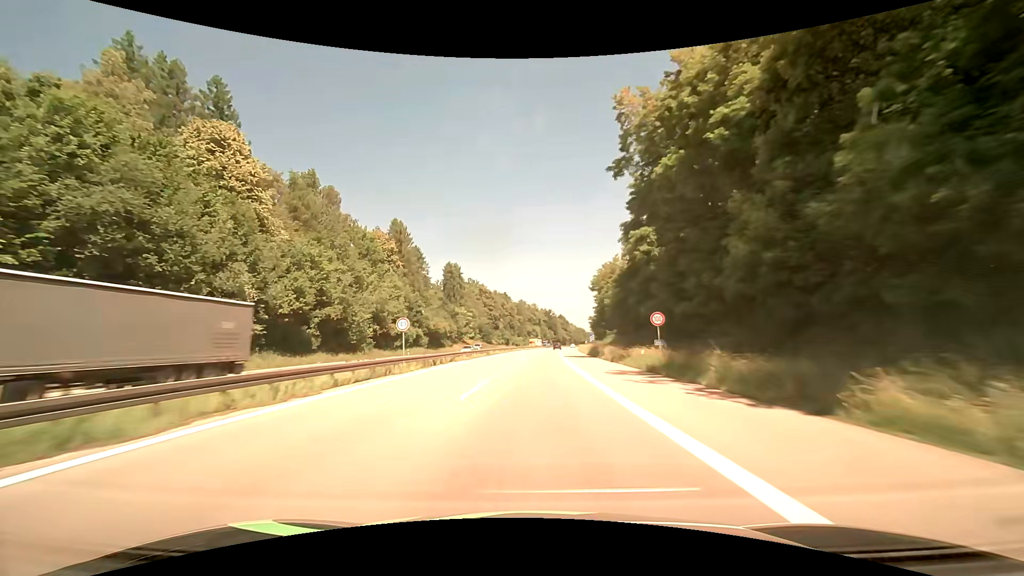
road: motorway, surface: asphalt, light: Day
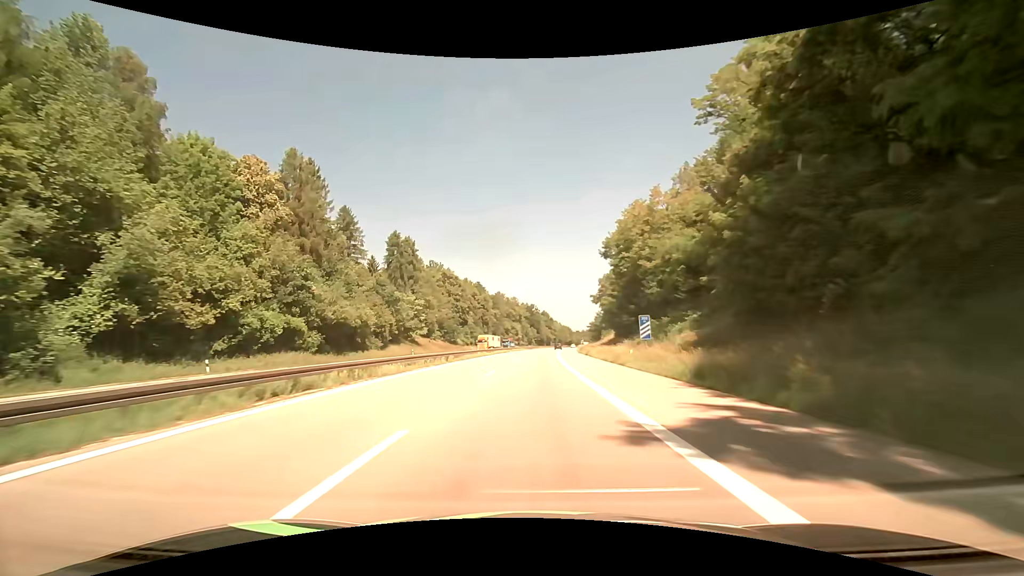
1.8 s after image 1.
(+0.8, +46.3) m; +2°
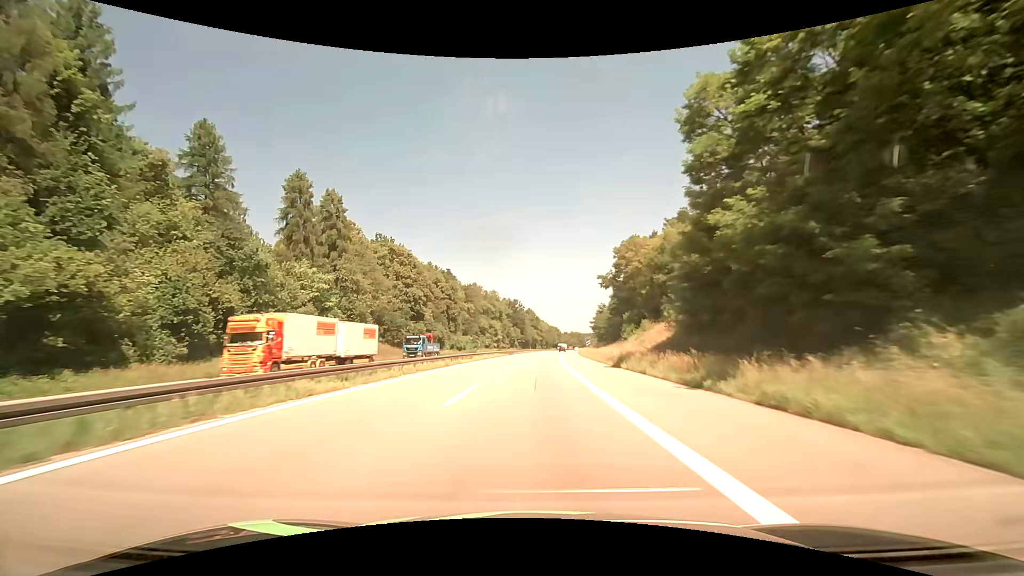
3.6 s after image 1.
(+0.5, +44.5) m; +1°
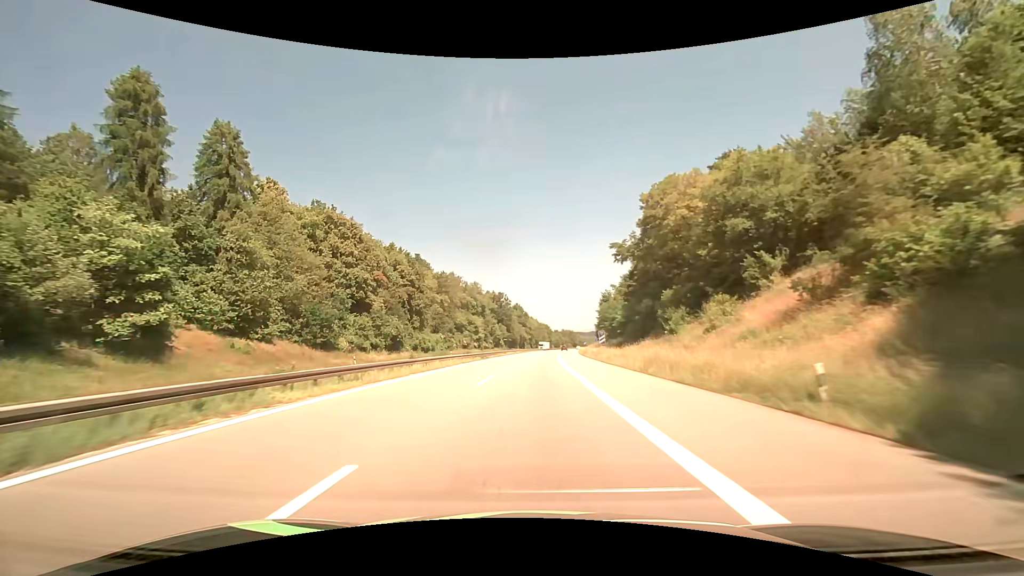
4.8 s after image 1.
(+0.5, +29.7) m; +2°
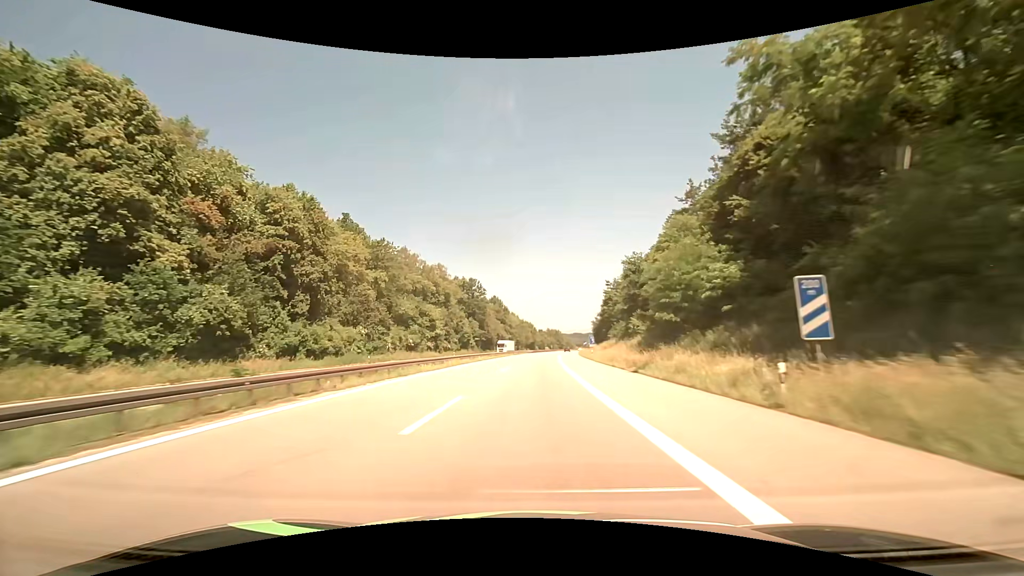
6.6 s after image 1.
(+0.5, +46.0) m; +2°
(0, +10) (0, +20) (0, +30) (+1, +40) (+1, +50) (+2, +60) (+2, +70) (+3, +80) (+3, +90) (+4, +100) m
